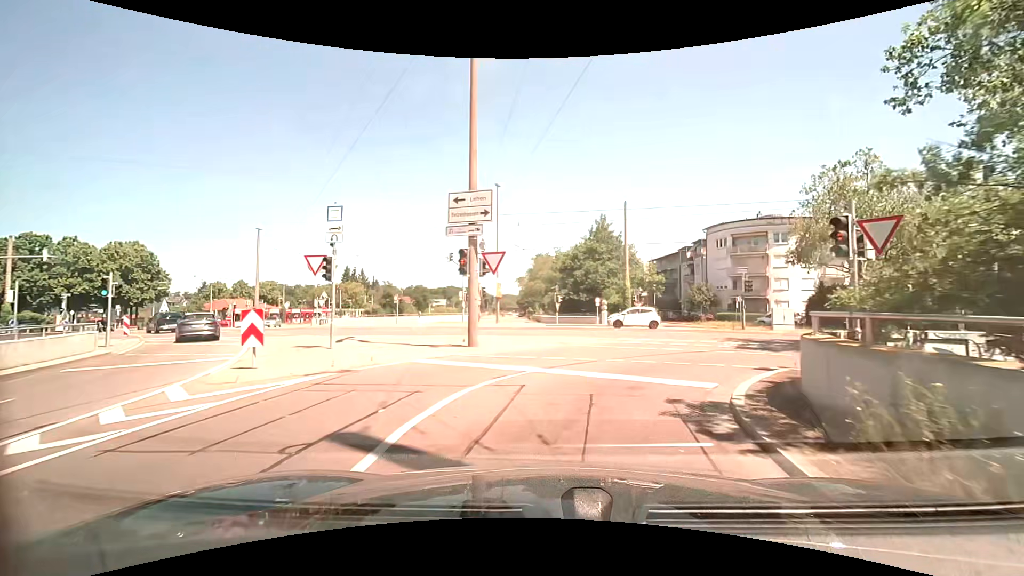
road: tertiary_link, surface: asphalt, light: Day
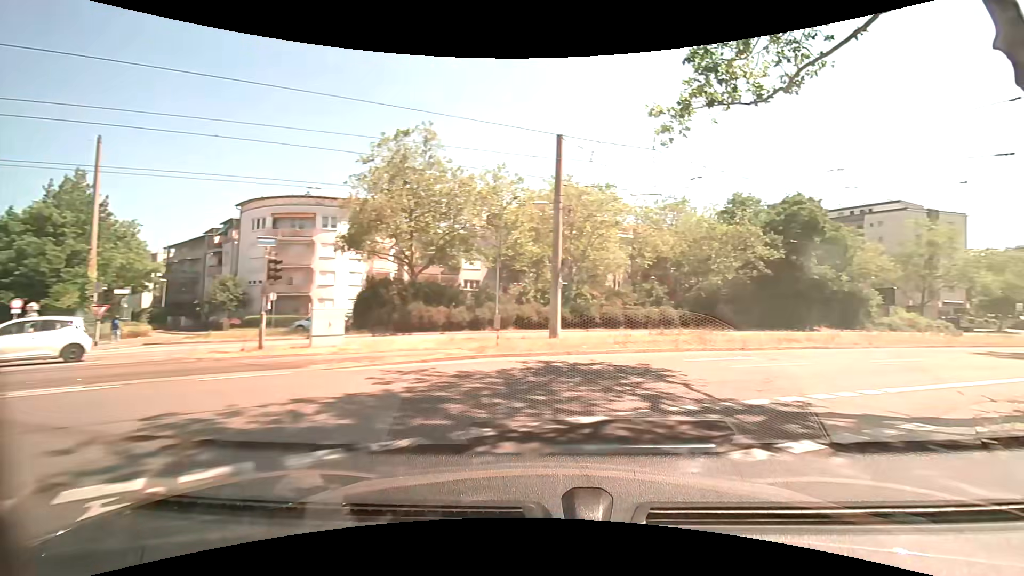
(+4.7, +14.0) m; +50°
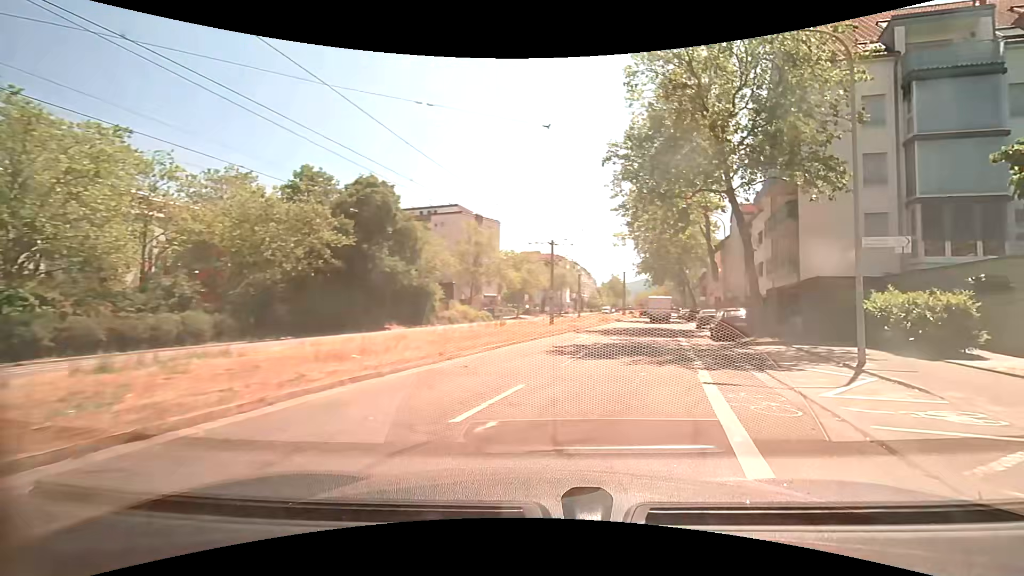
(+4.6, +11.0) m; +43°
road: tertiary
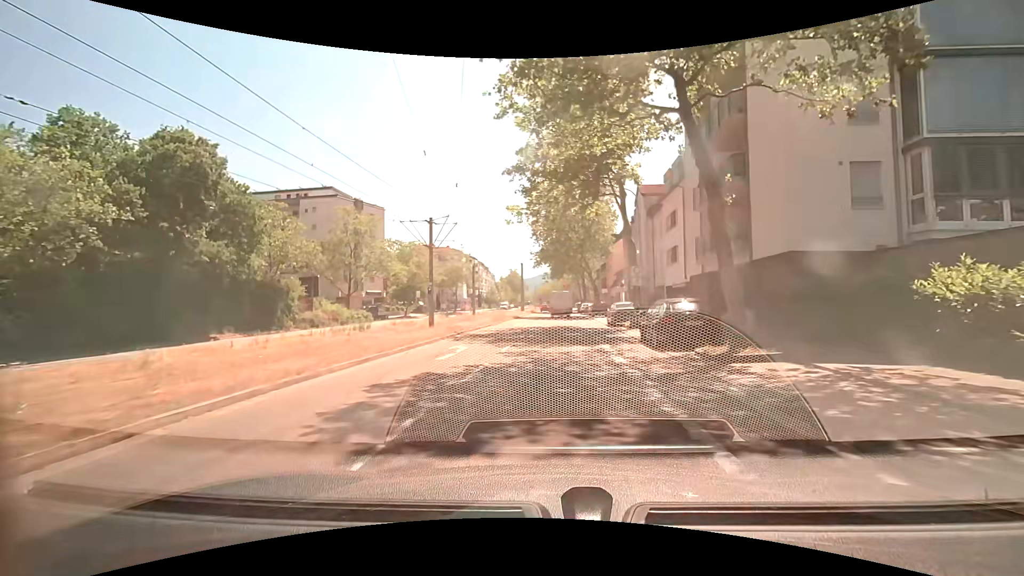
(+1.3, +9.2) m; +12°
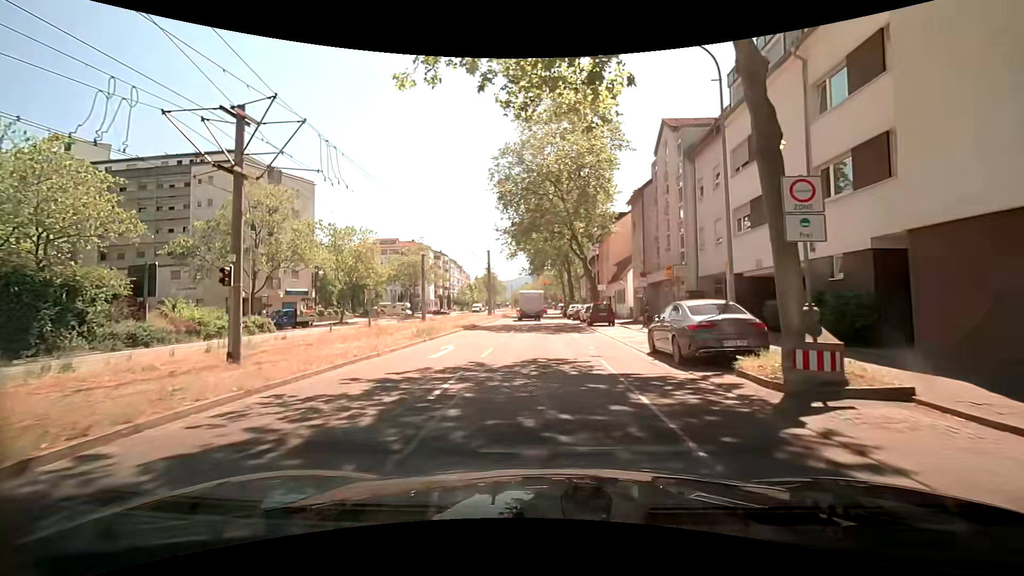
(+0.6, +19.0) m; +3°
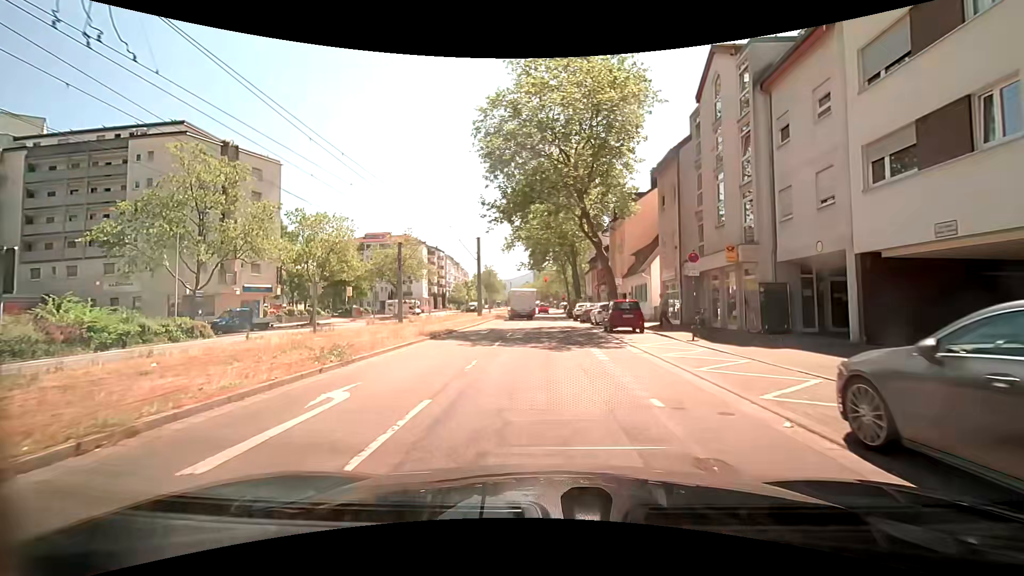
(0.0, +9.1) m; 0°
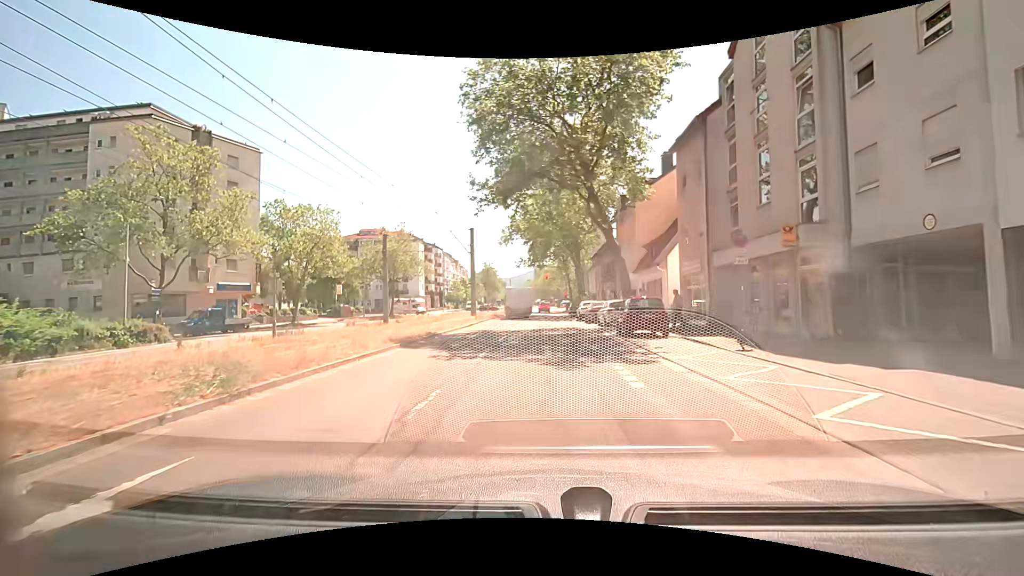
(0.0, +4.4) m; 0°
